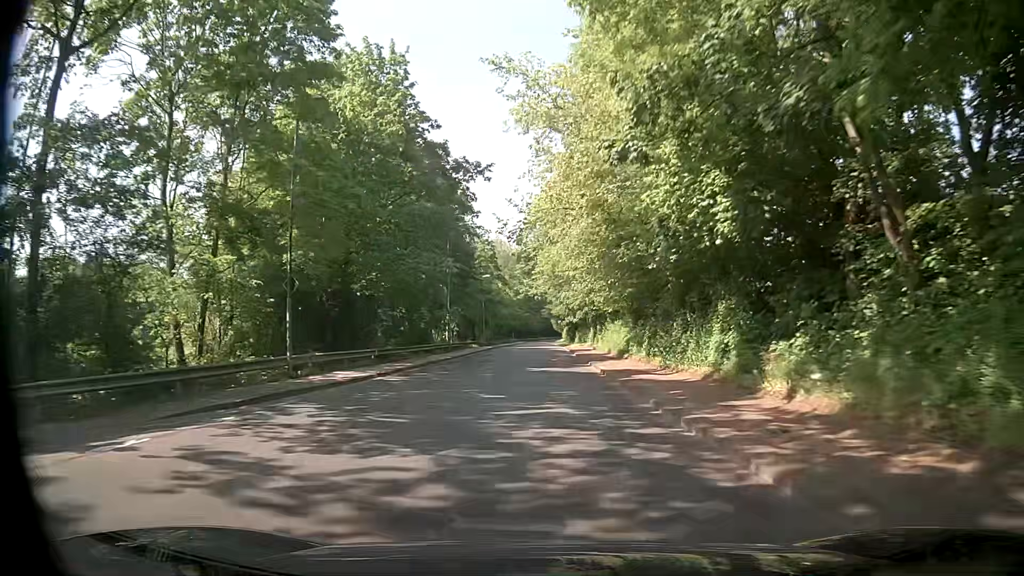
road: tertiary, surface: asphalt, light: Day
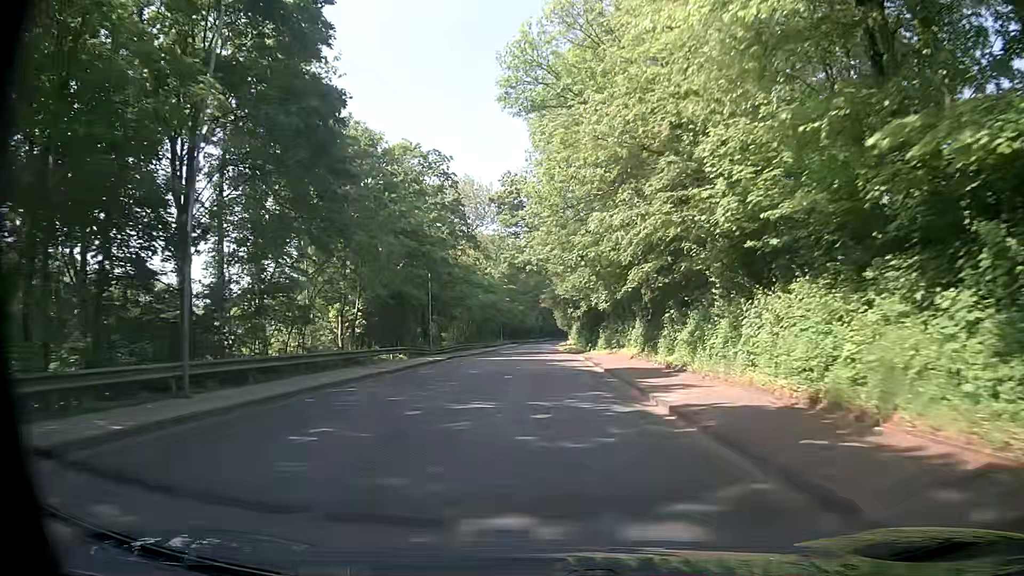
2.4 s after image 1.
(+0.1, +37.6) m; 0°
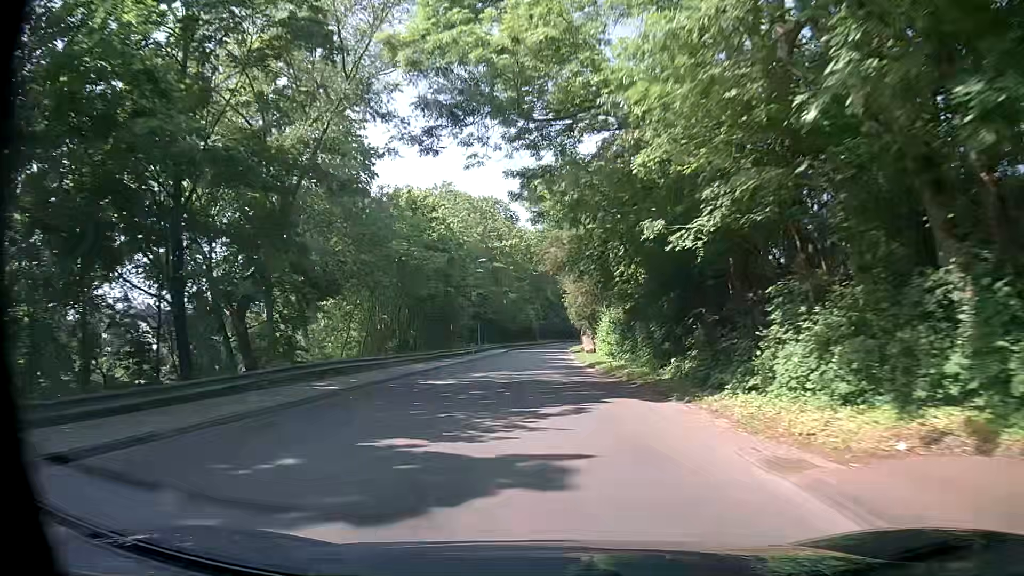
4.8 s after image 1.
(+0.2, +37.6) m; 0°
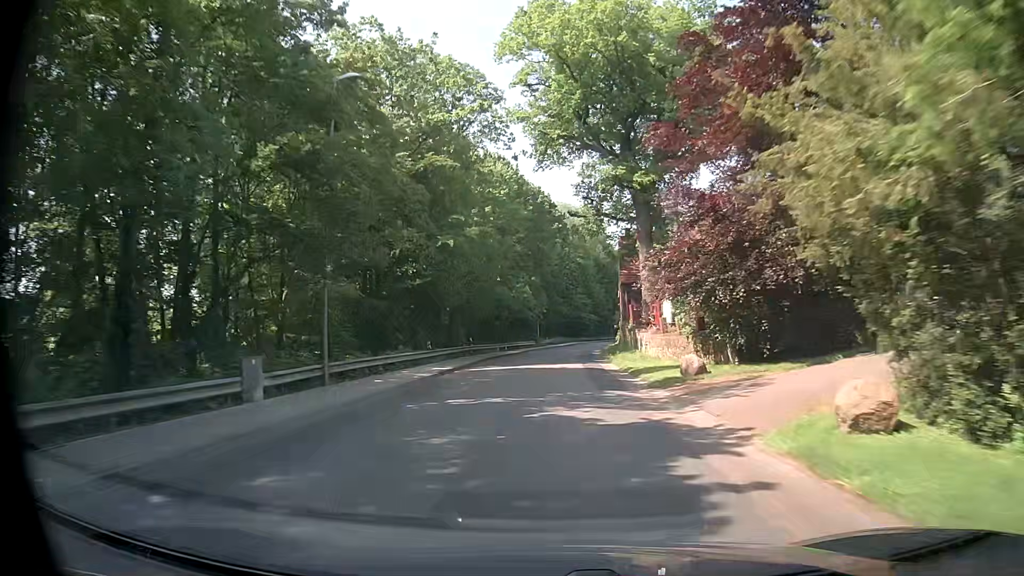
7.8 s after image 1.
(-0.1, +46.8) m; 0°
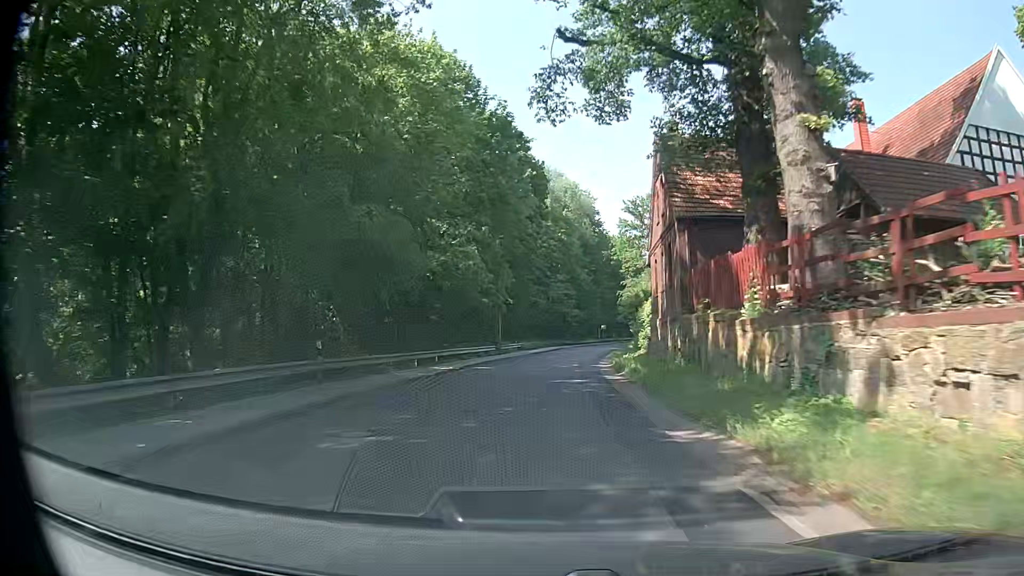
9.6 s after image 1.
(+0.6, +28.0) m; +3°
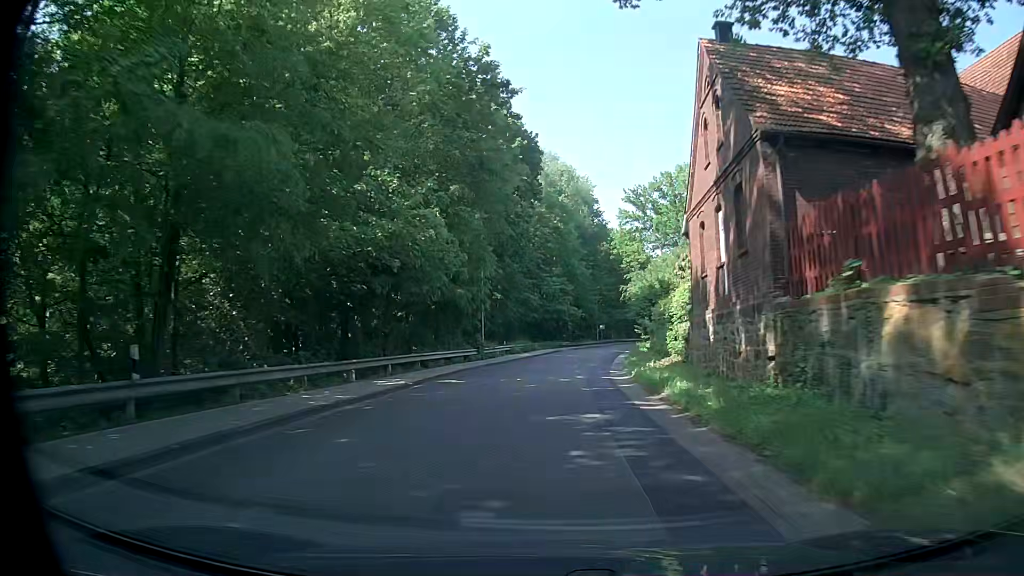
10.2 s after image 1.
(0.0, +9.3) m; +1°
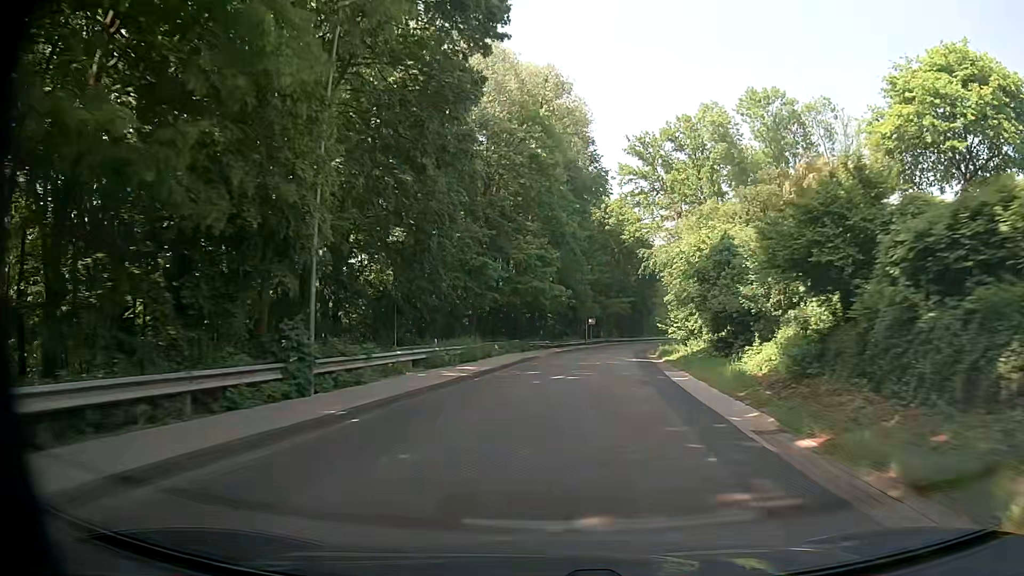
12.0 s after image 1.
(0.0, +27.8) m; +2°
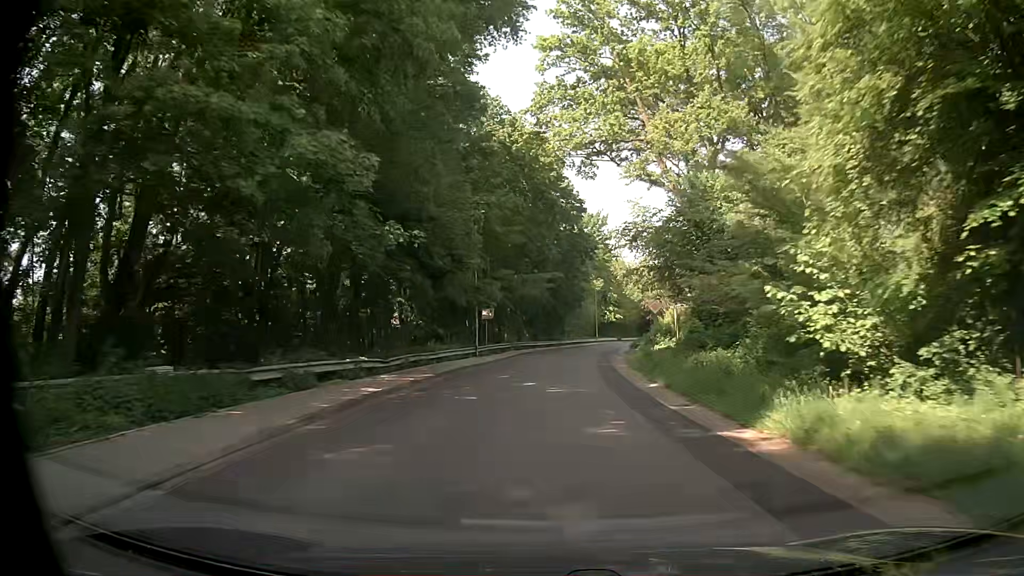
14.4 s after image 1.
(+2.4, +35.5) m; +8°
(0, +10) (0, +20) (0, +30) (+1, +40) (+2, +50) (+3, +60) (+5, +70) (+6, +80) (+8, +89) (+11, +99) m
